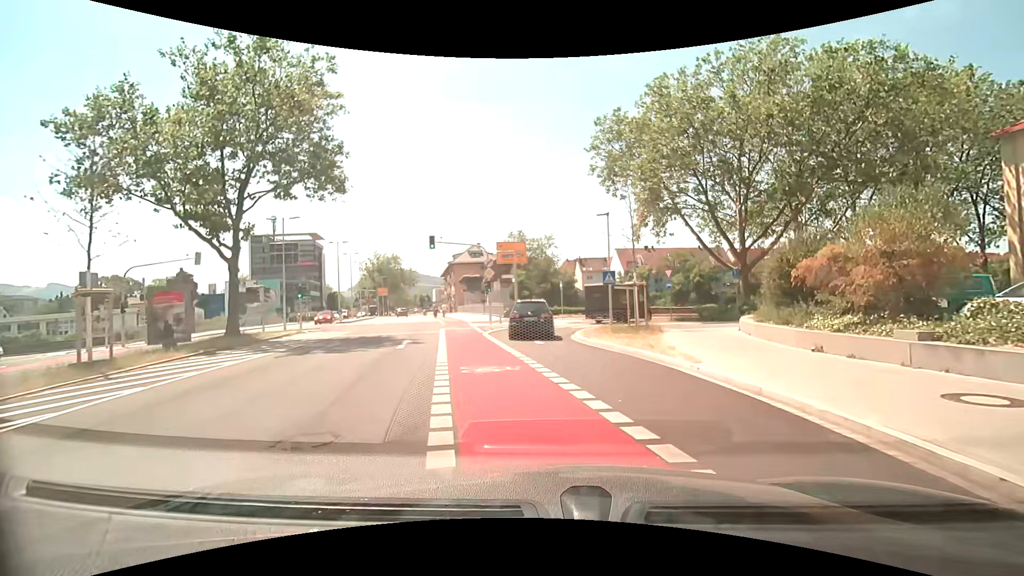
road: secondary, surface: asphalt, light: Day
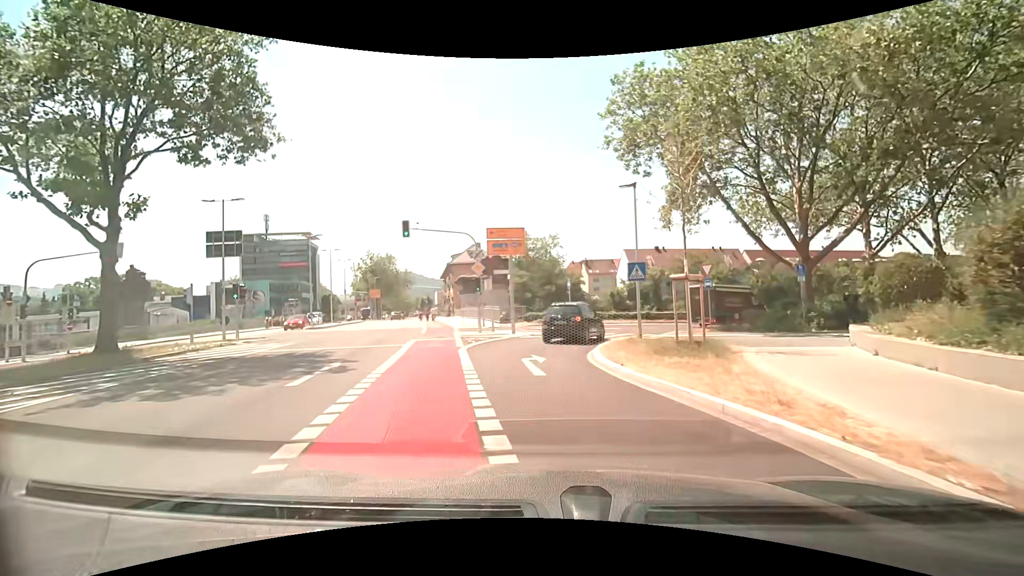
(+0.2, +7.4) m; -1°
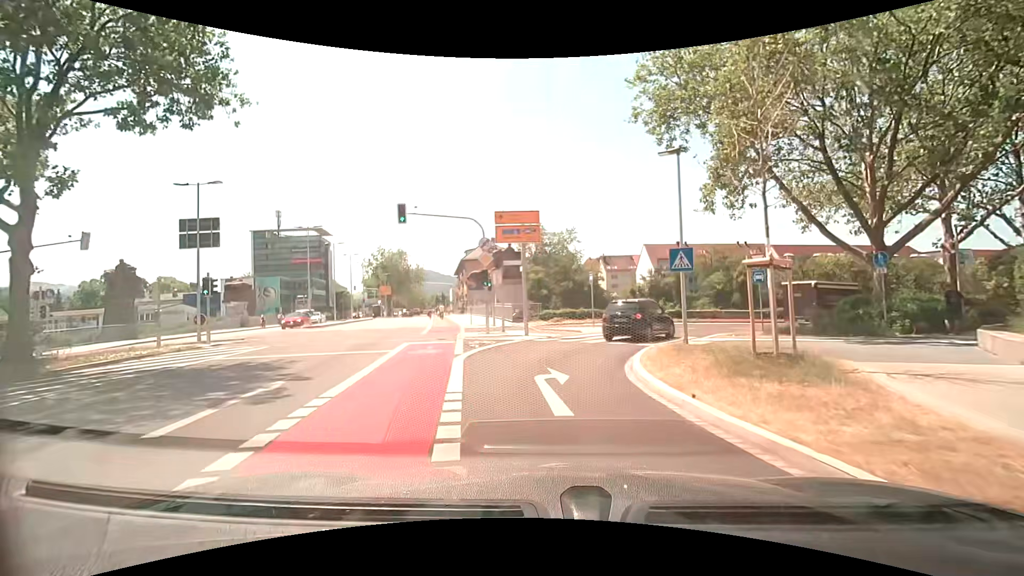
(0.0, +3.9) m; 0°
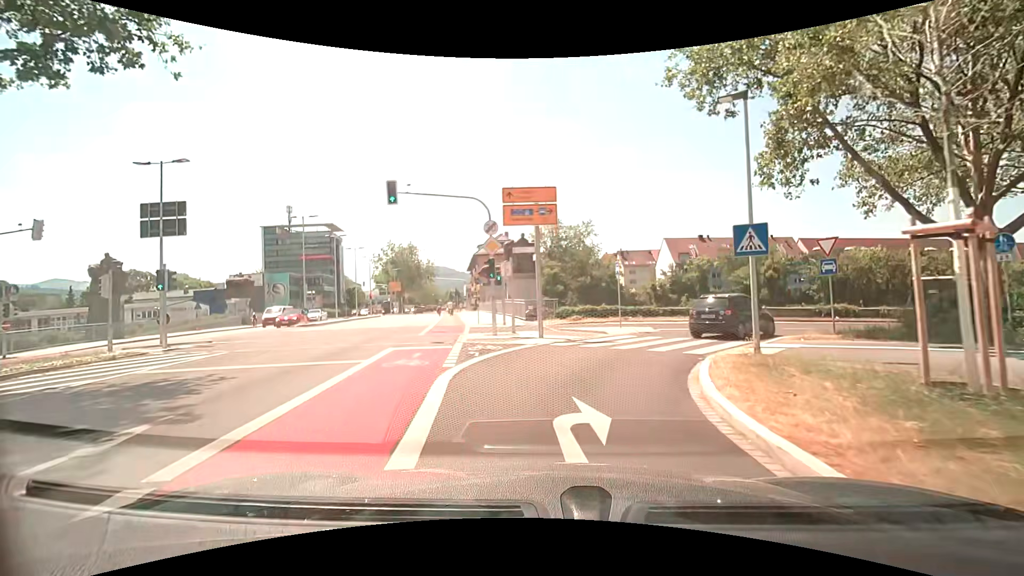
(-0.1, +3.8) m; -2°
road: secondary_link
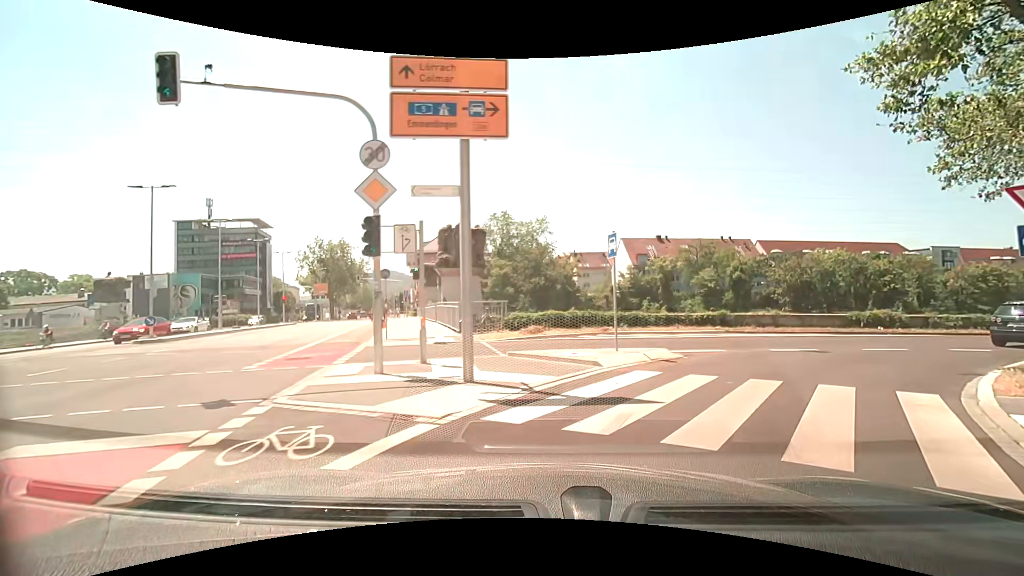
(+0.1, +9.6) m; +6°
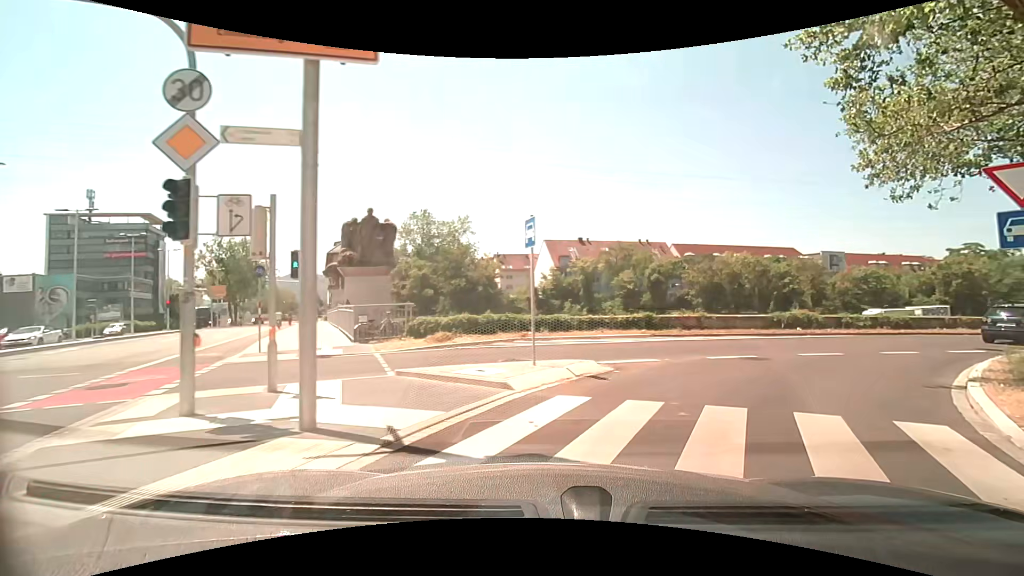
(+0.2, +2.7) m; +9°
